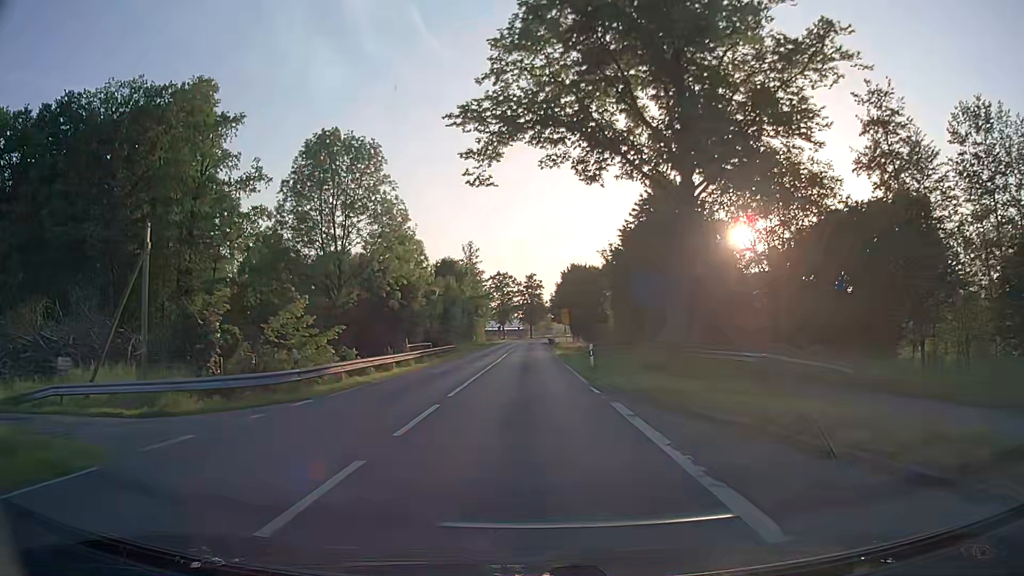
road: secondary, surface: asphalt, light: Day
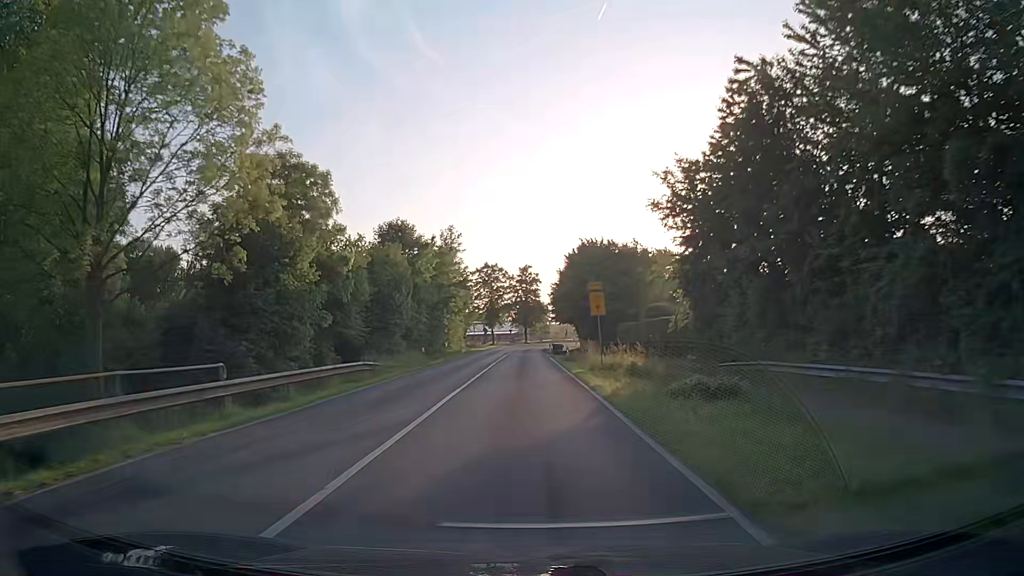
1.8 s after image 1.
(+0.1, +28.6) m; 0°
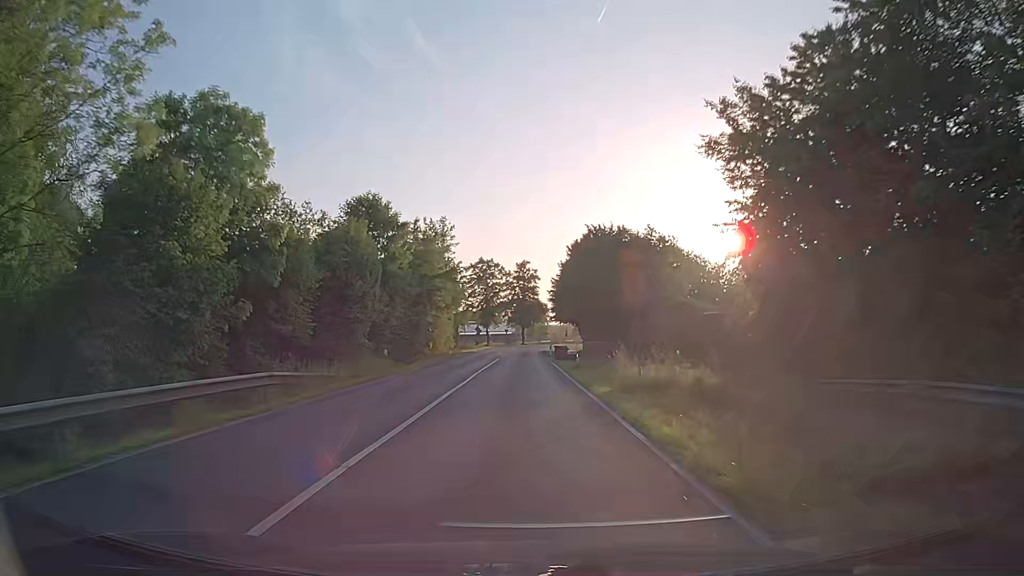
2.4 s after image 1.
(0.0, +9.3) m; +1°
(0, +10) (0, +20) (0, +30) (0, +40) (0, +50) (0, +60) (0, +70) (0, +80) (0, +90) (+1, +100) m
